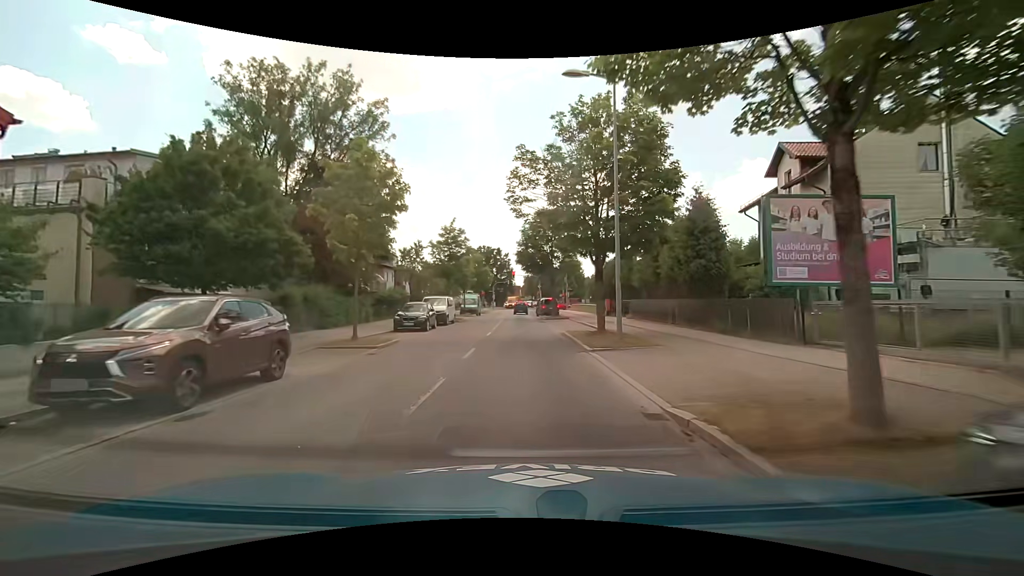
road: secondary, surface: asphalt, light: Day
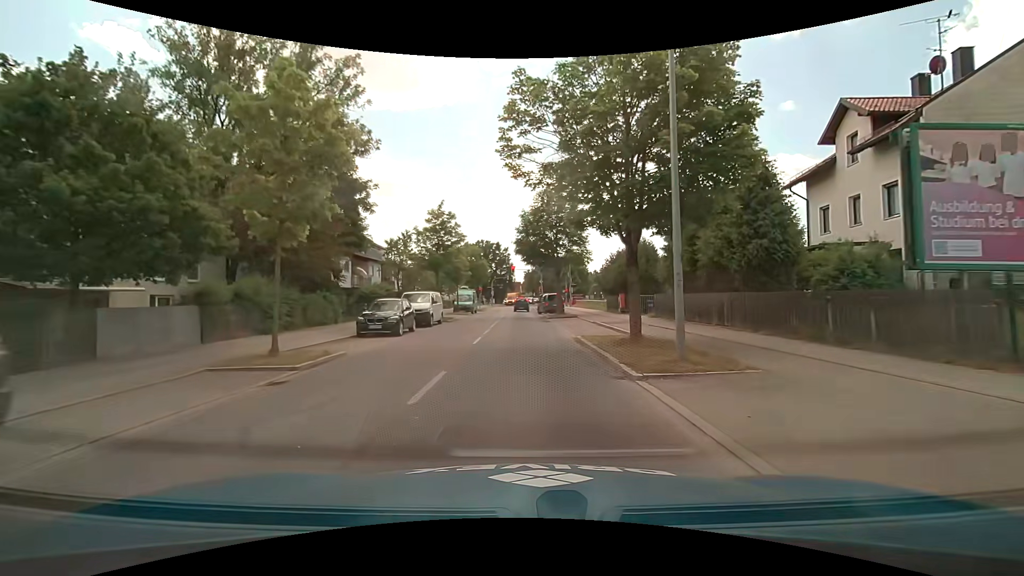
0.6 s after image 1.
(0.0, +5.8) m; 0°
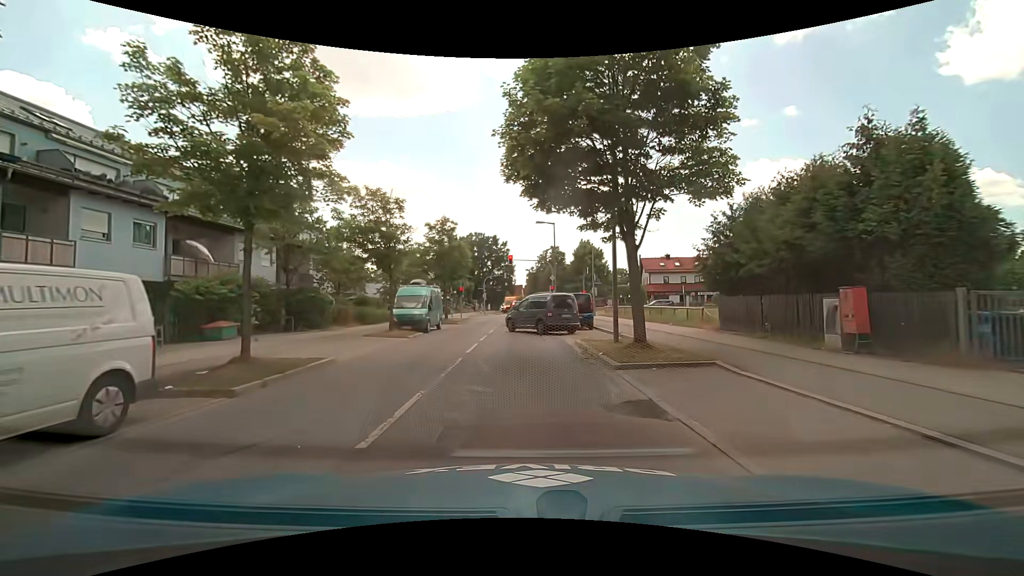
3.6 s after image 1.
(0.0, +24.0) m; 0°
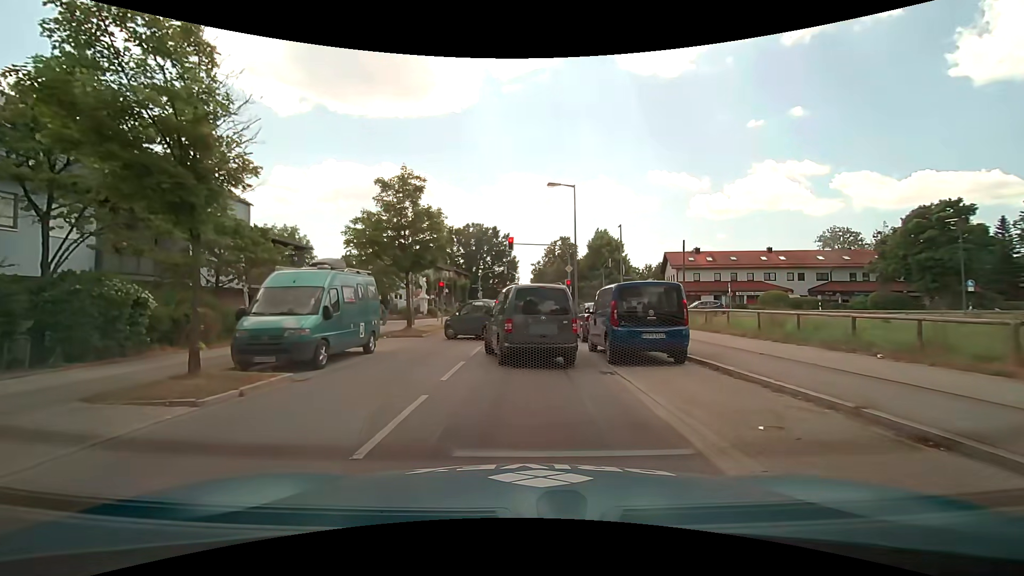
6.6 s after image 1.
(0.0, +13.5) m; 0°
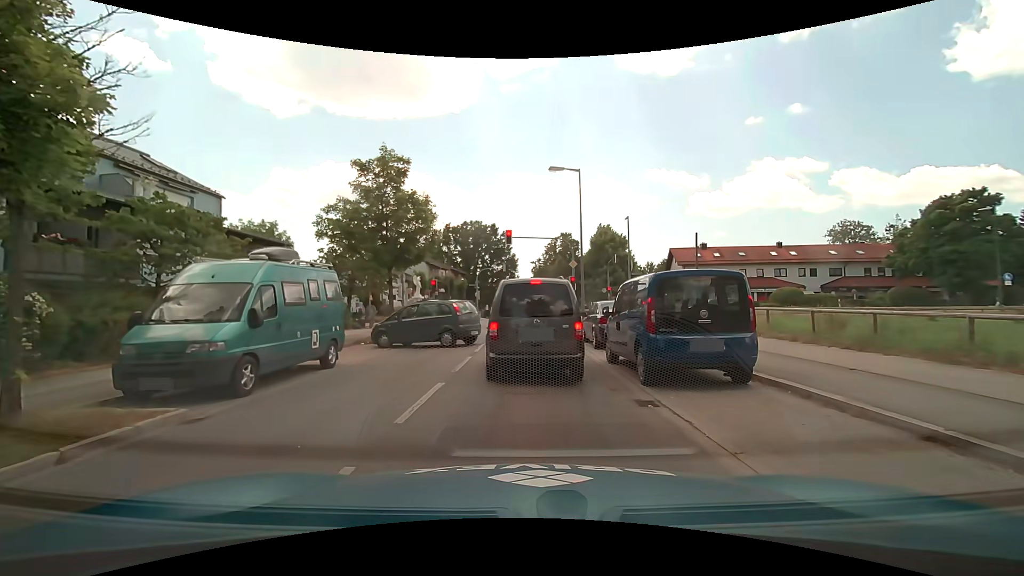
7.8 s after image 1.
(0.0, +3.1) m; -1°
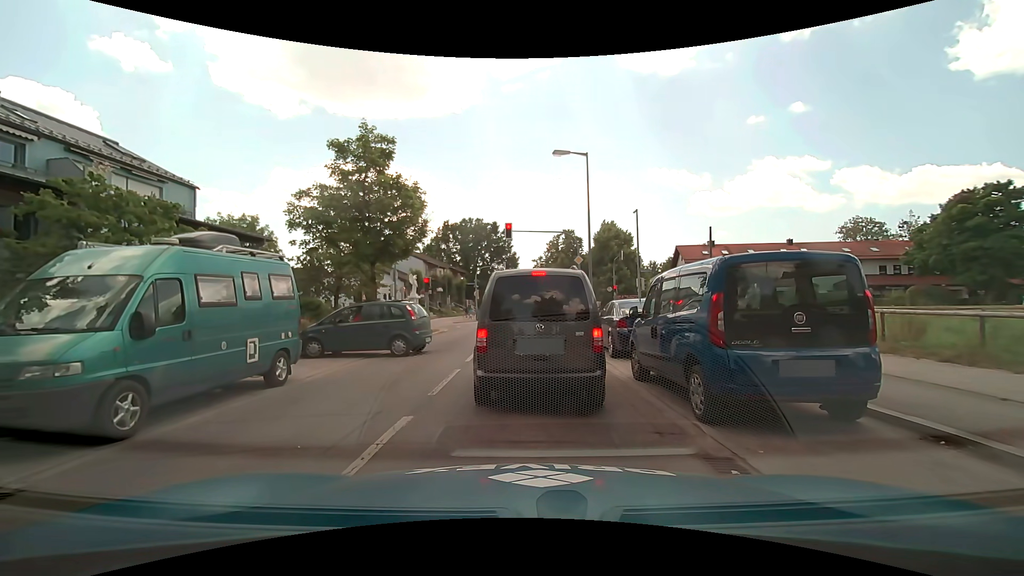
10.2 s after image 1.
(0.0, +2.5) m; 0°
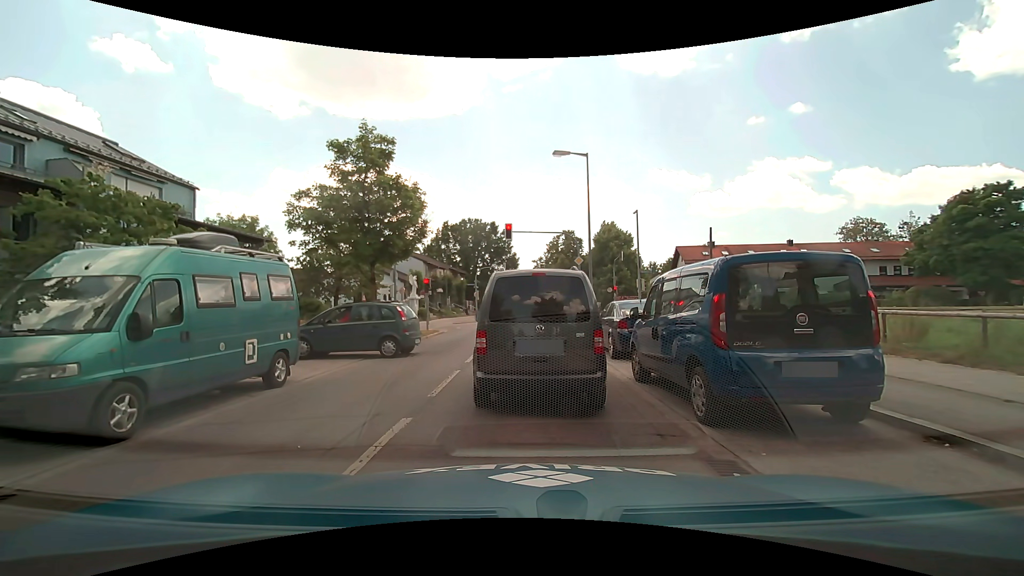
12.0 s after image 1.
(0.0, +0.1) m; 0°
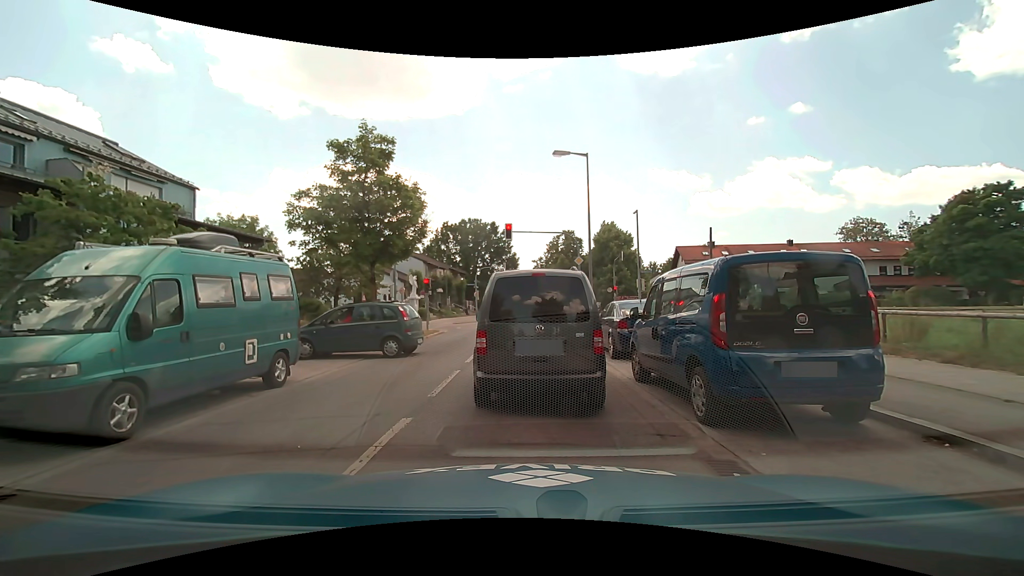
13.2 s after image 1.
(0.0, 0.0) m; 0°
